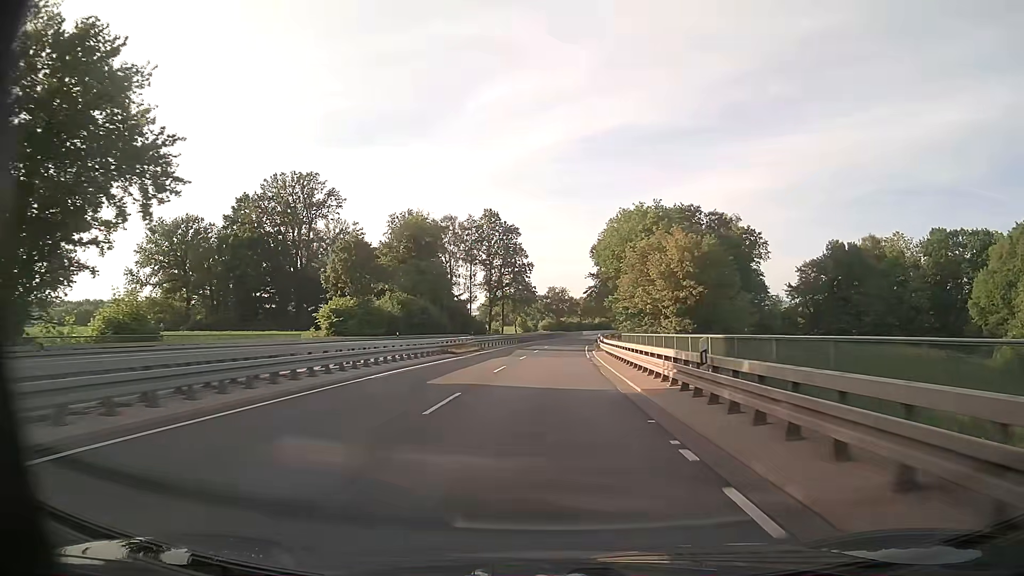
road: trunk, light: Day
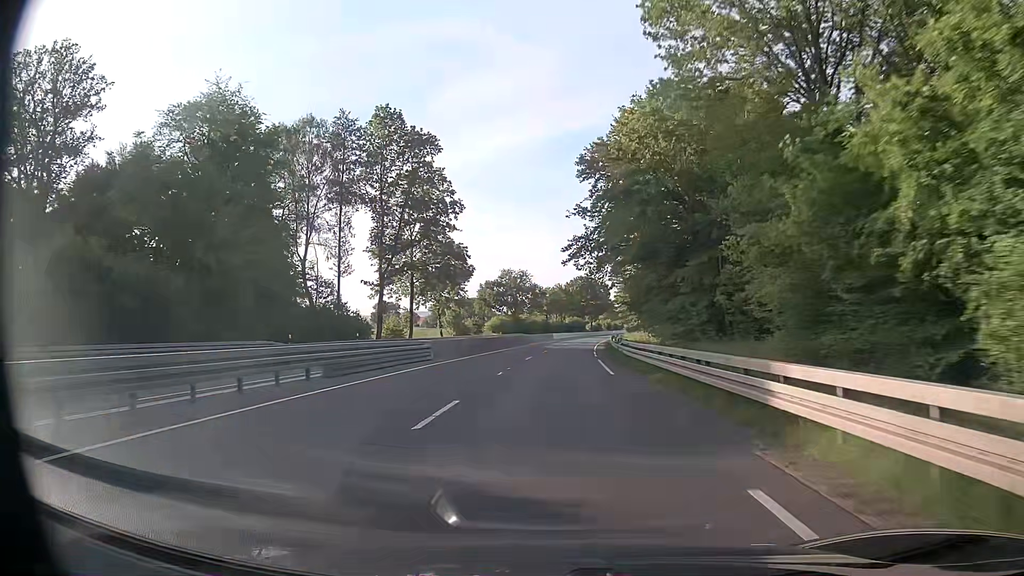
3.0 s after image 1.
(+1.8, +62.2) m; +3°
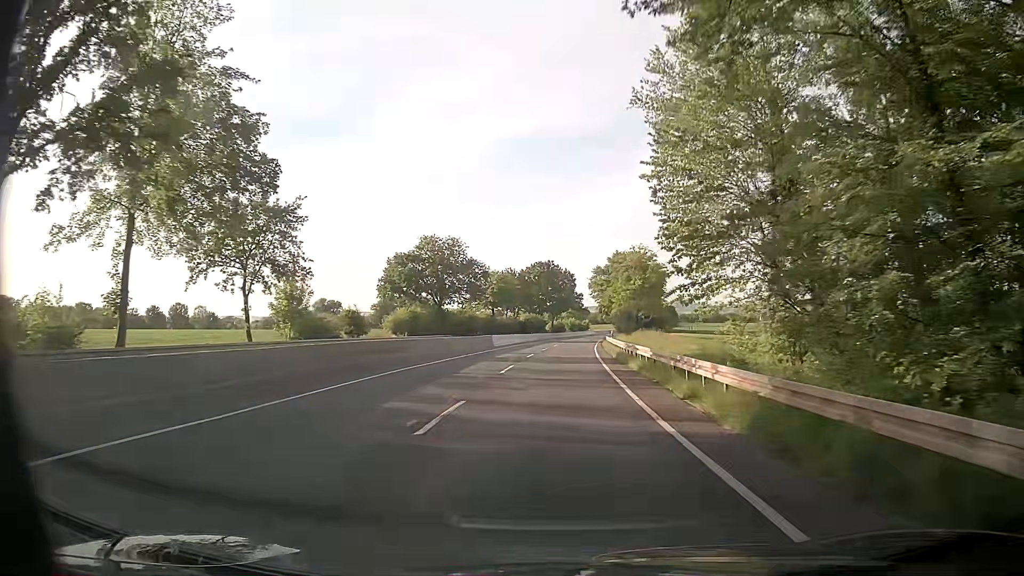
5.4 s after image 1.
(+1.5, +48.7) m; +3°
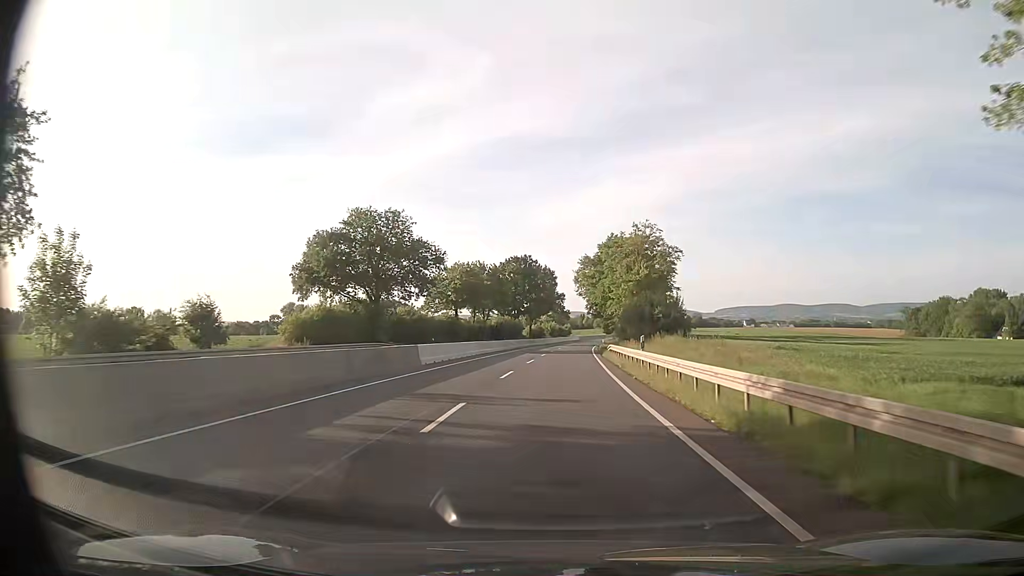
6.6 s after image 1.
(+0.6, +23.9) m; +2°
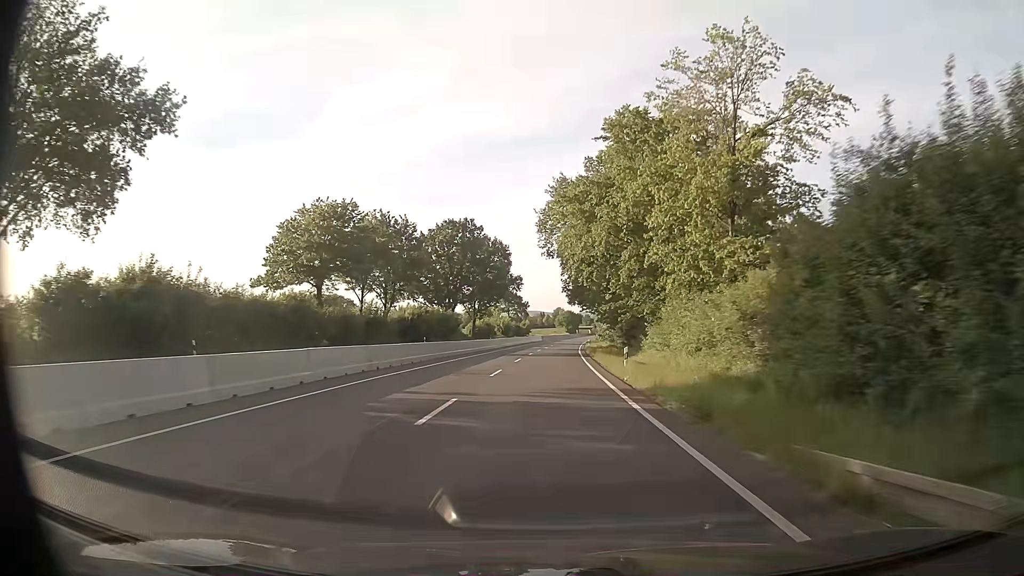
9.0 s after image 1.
(+1.5, +47.8) m; +4°
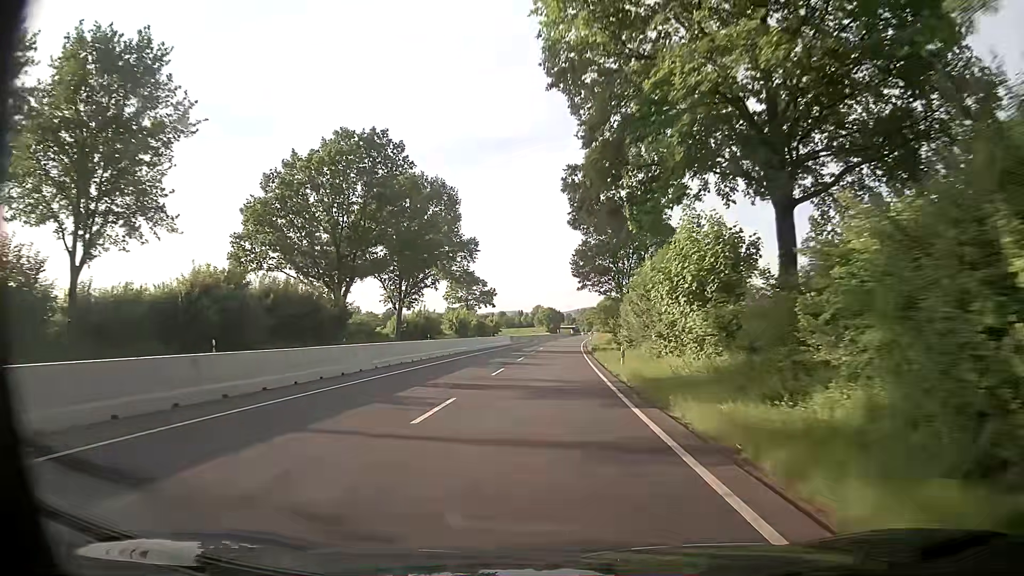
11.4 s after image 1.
(+0.7, +48.4) m; +2°
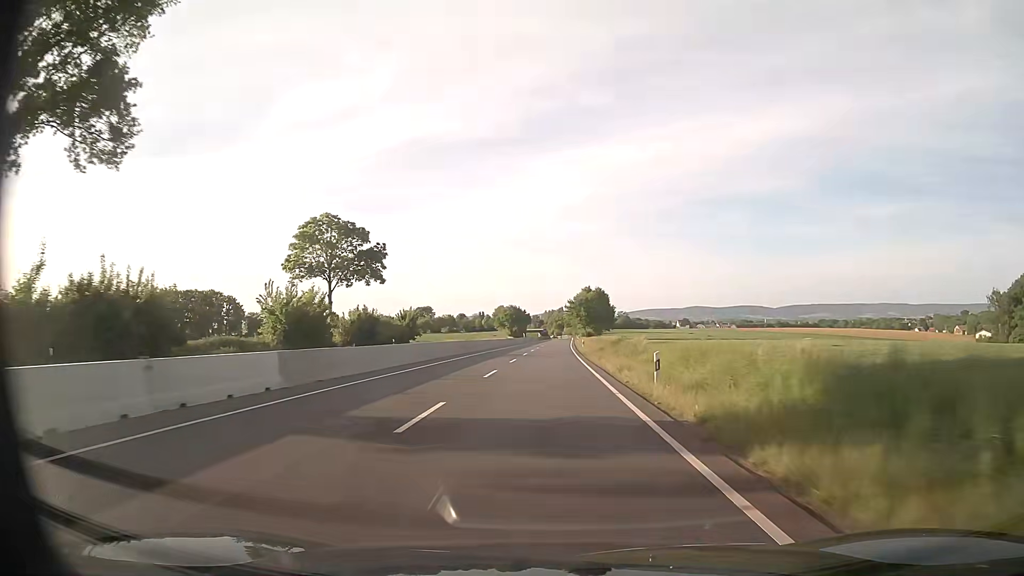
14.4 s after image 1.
(+1.3, +61.8) m; +3°
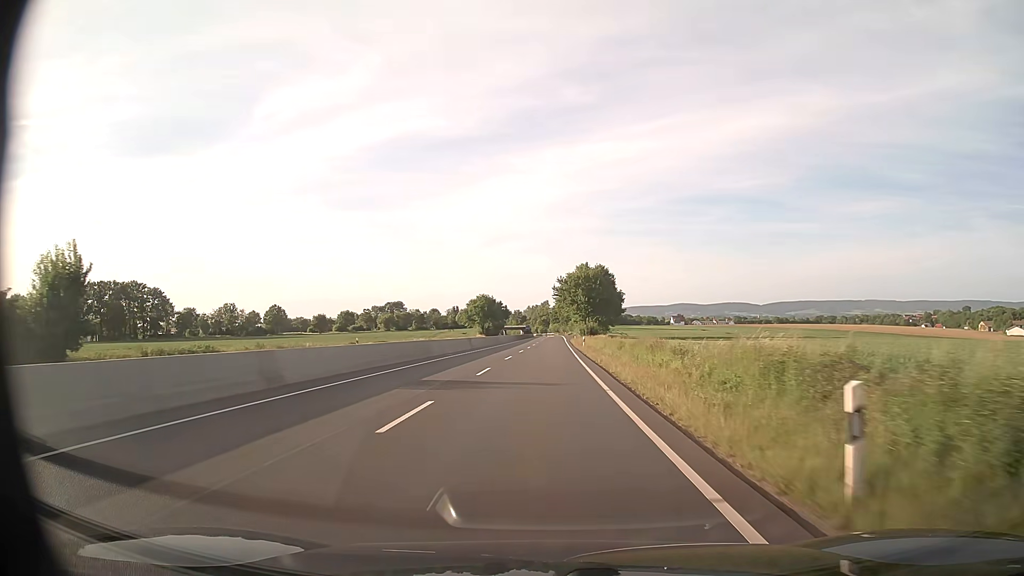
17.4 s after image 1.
(+1.0, +60.8) m; +1°
(0, +10) (0, +20) (0, +30) (0, +40) (0, +50) (0, +60) (+1, +70) (+1, +80) (+1, +90) (+1, +100) m
